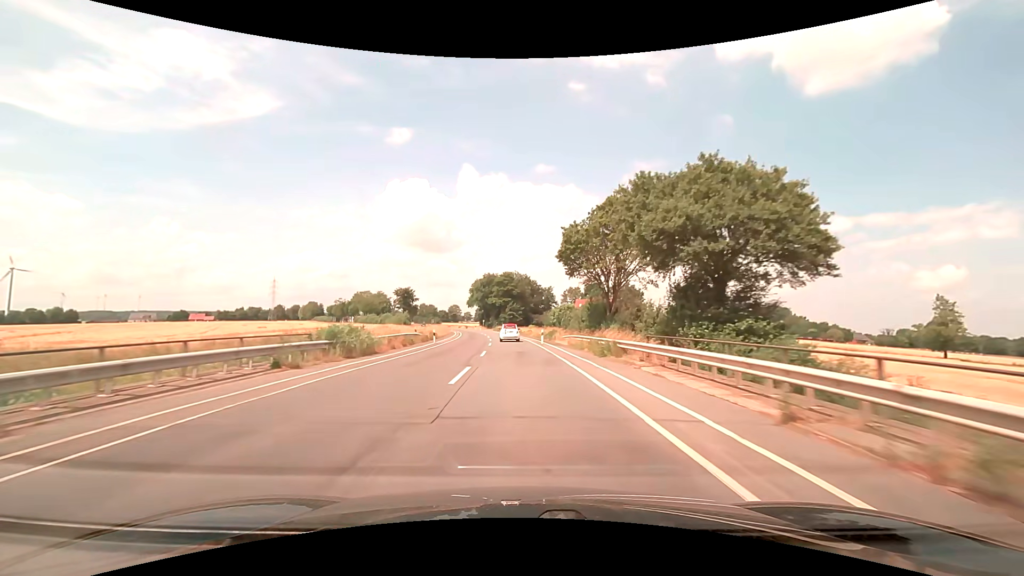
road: secondary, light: Day
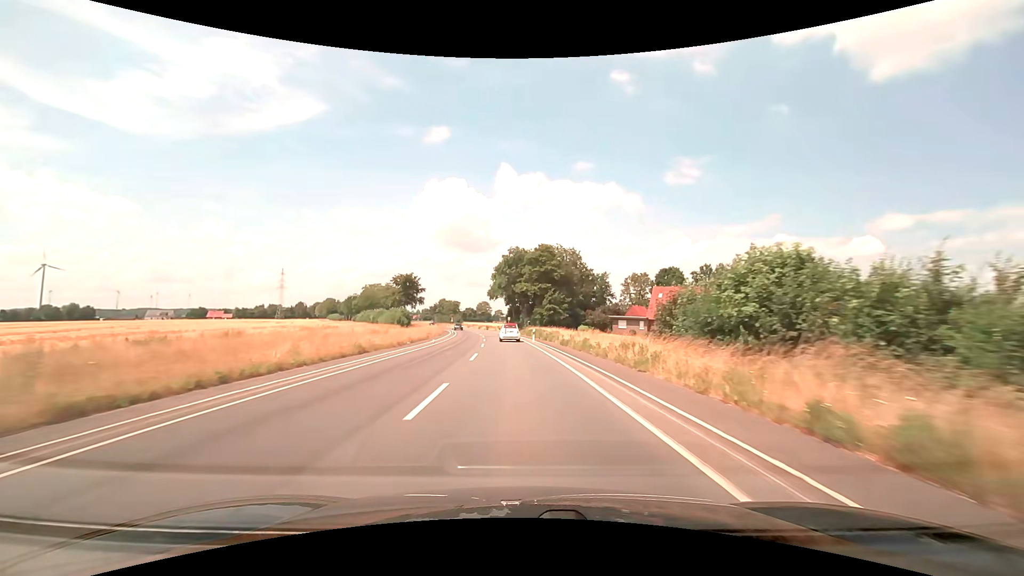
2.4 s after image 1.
(-1.8, +50.9) m; -4°
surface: asphalt
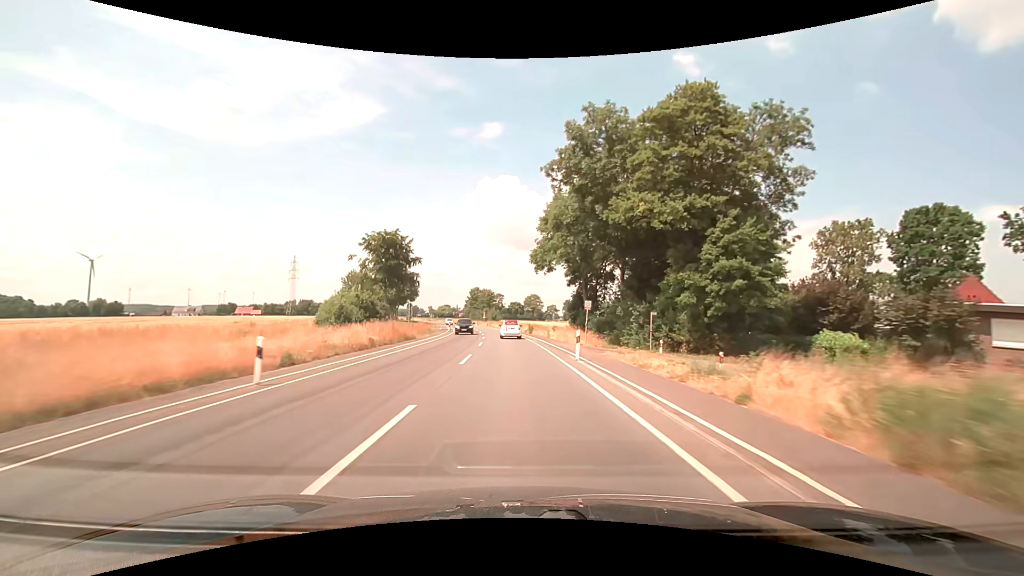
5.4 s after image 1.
(-3.4, +63.7) m; -6°
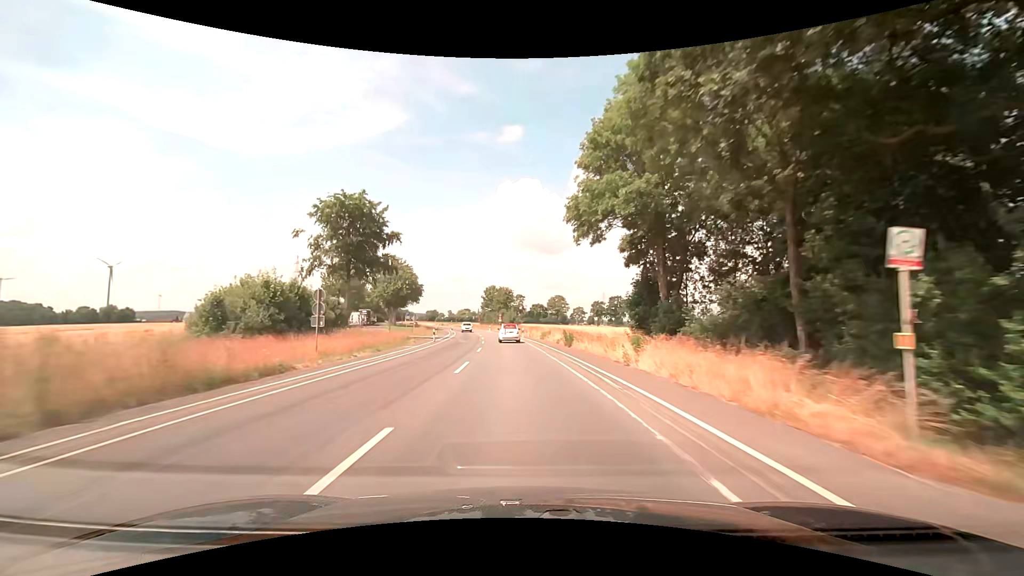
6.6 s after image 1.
(-0.5, +25.6) m; -3°
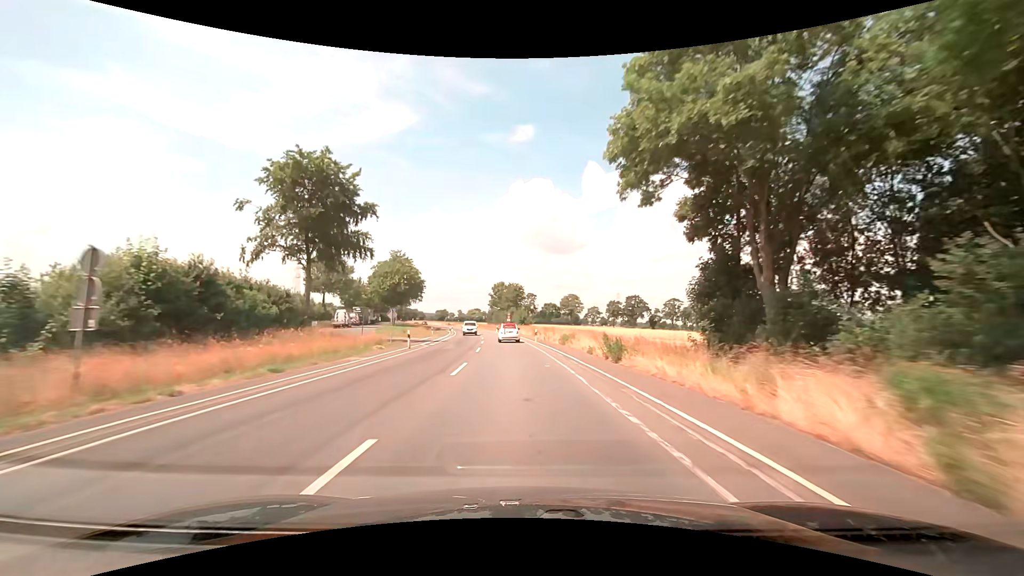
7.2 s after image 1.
(-0.1, +12.8) m; -1°
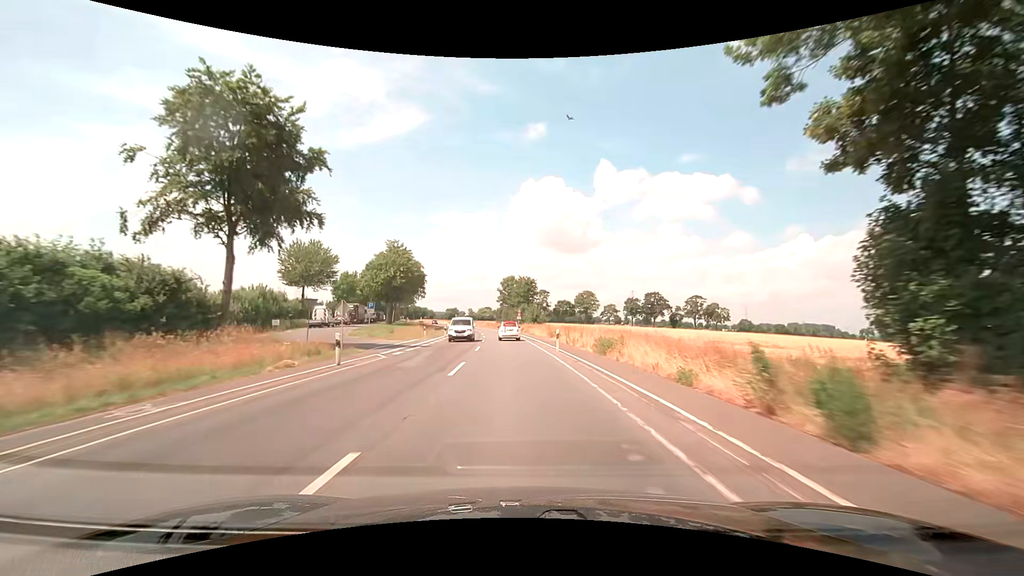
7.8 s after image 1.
(-0.1, +12.7) m; -1°
